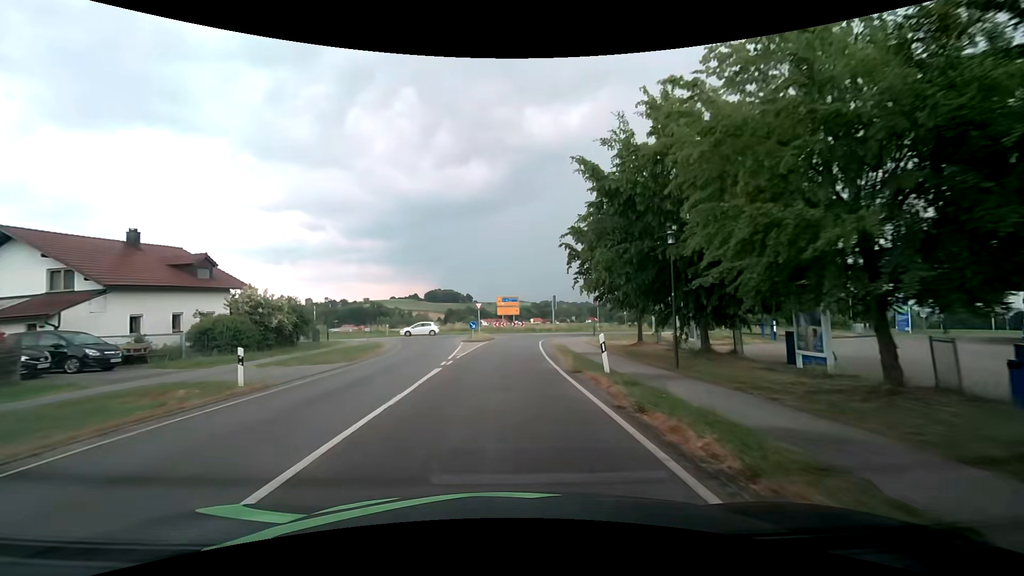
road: secondary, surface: asphalt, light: Day
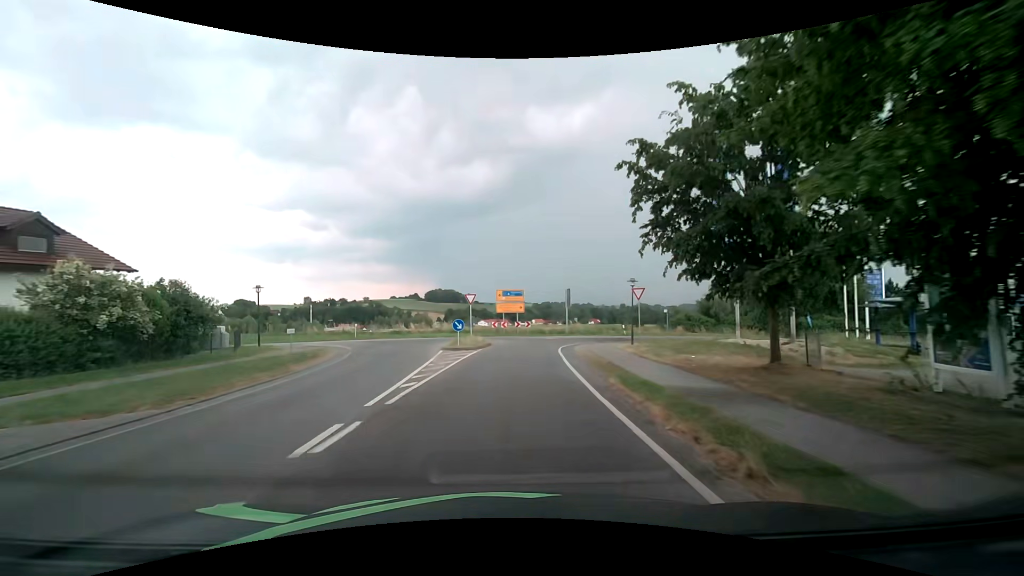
(0.0, +12.0) m; -1°
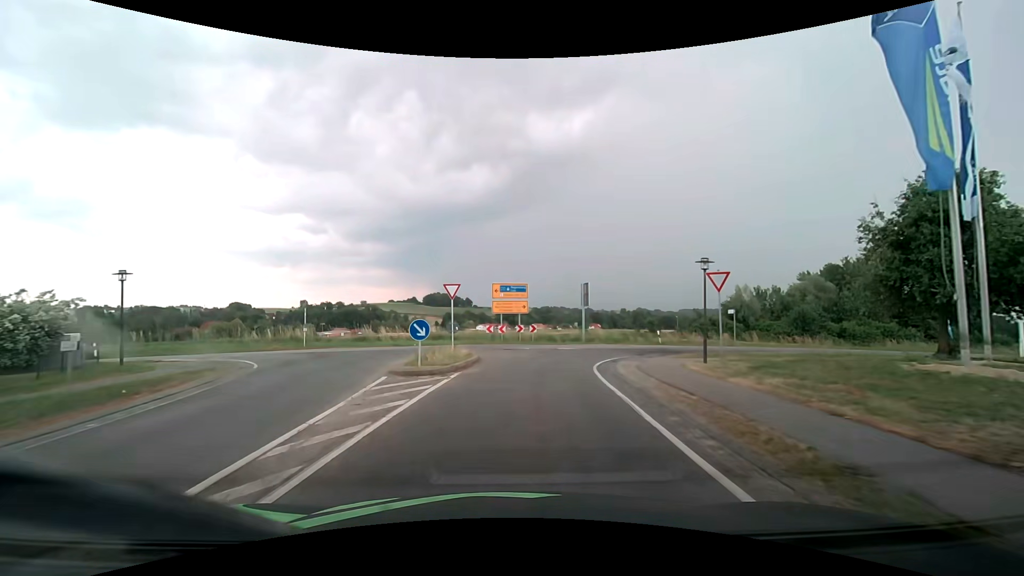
(+0.1, +10.7) m; +1°
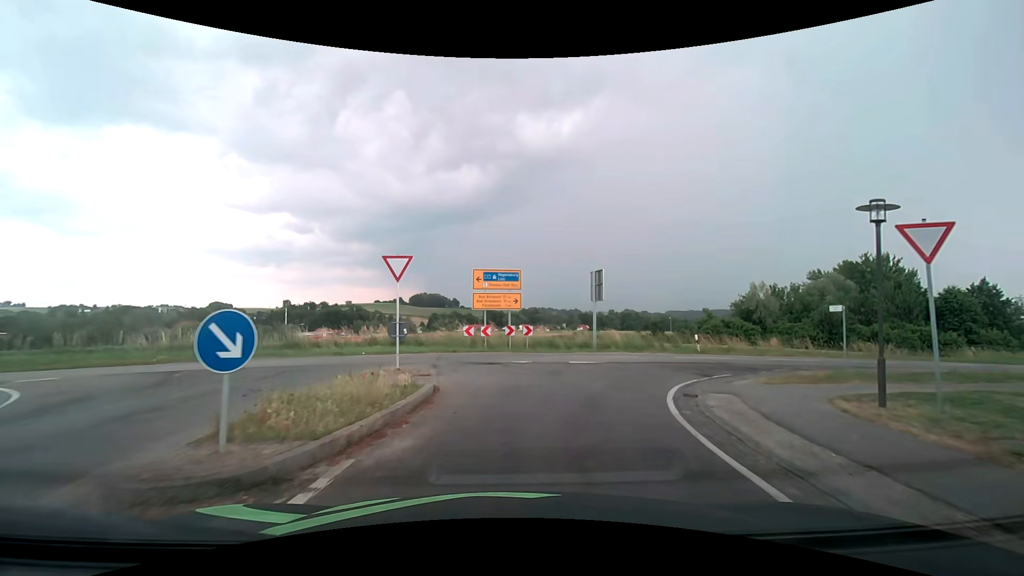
(0.0, +9.1) m; +2°
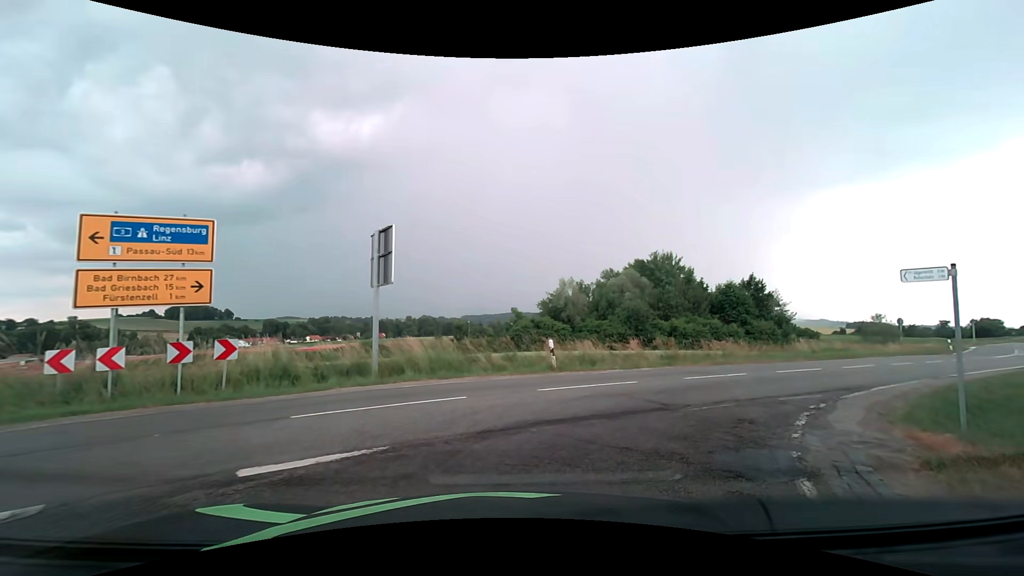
(+1.8, +12.1) m; +22°
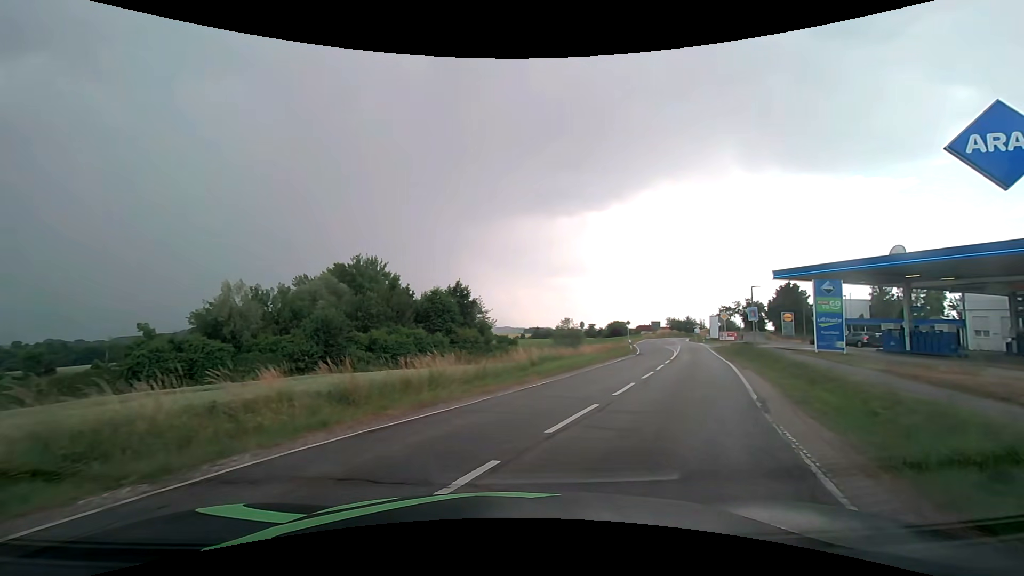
(+3.0, +10.2) m; +33°
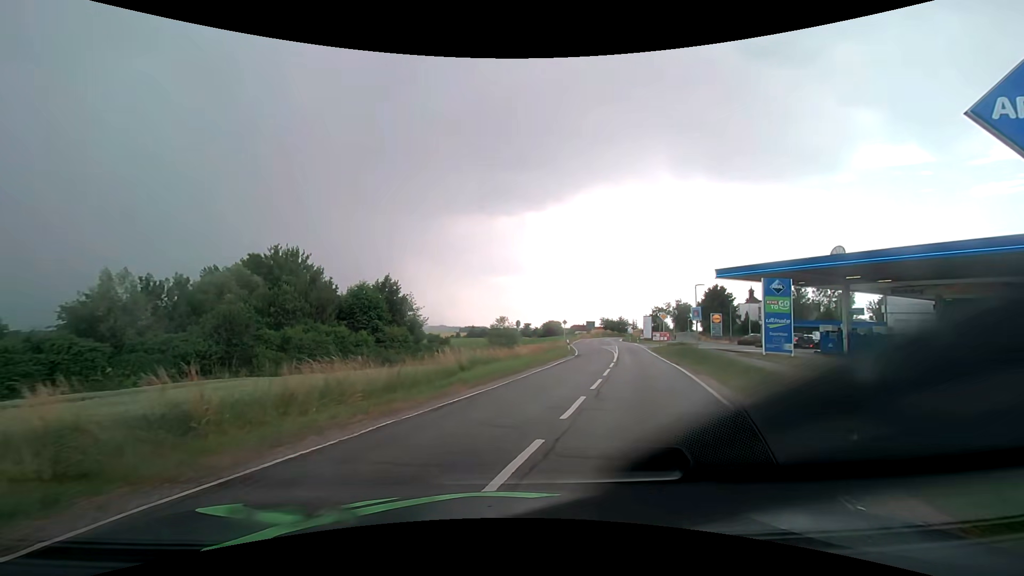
(+0.2, +3.3) m; +8°
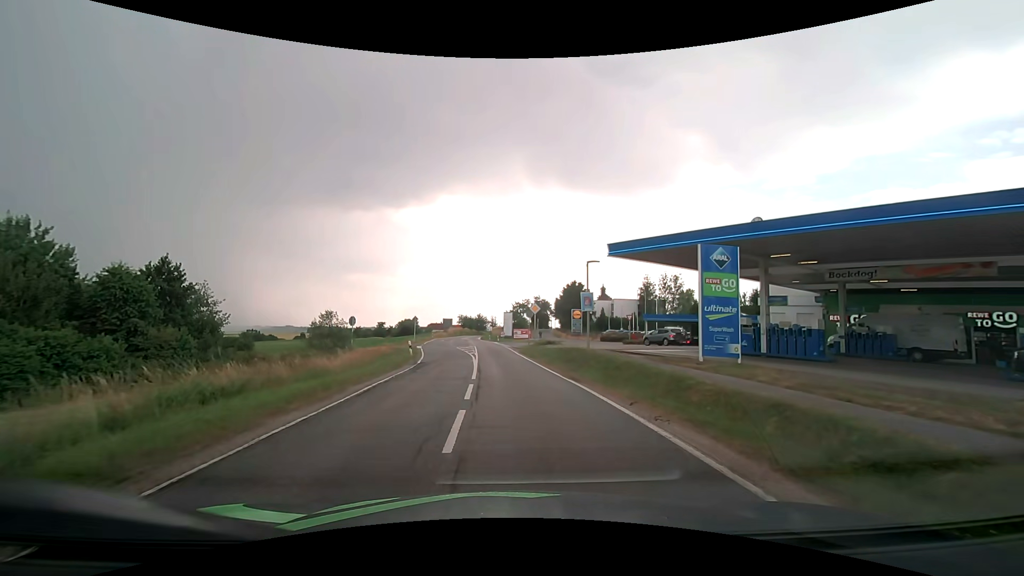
(+1.7, +11.3) m; +15°
